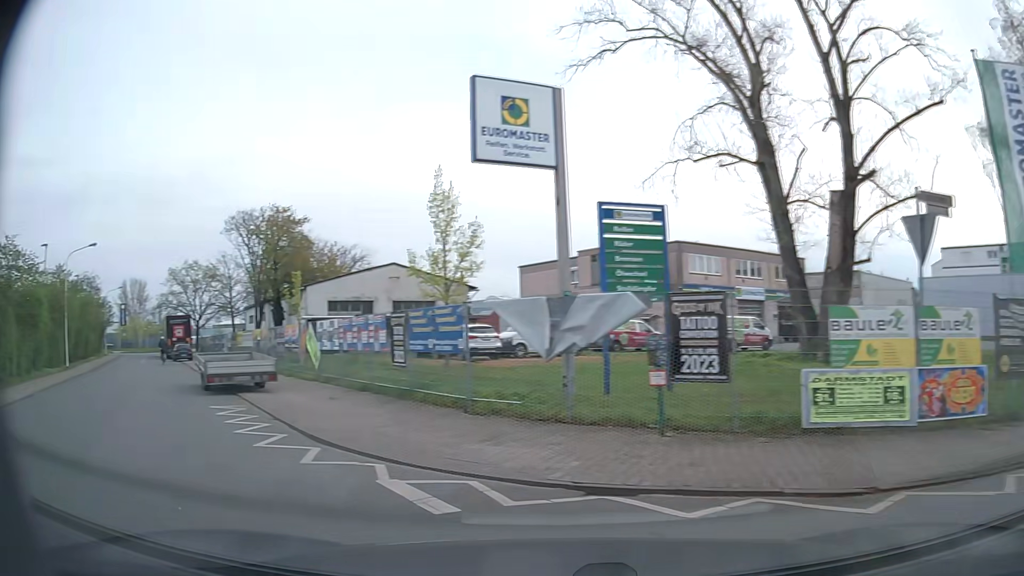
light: Day
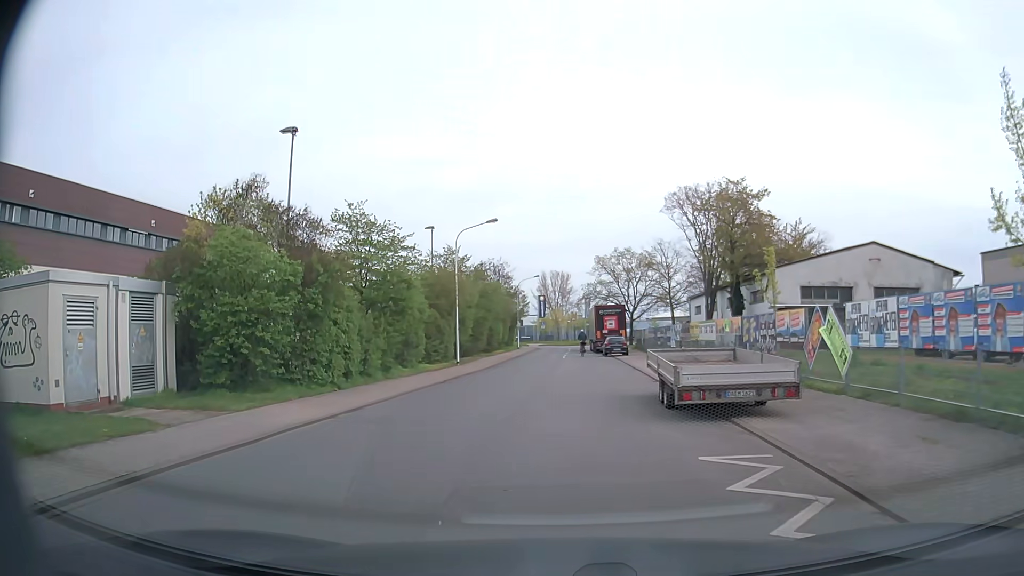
(-3.5, +6.9) m; -39°
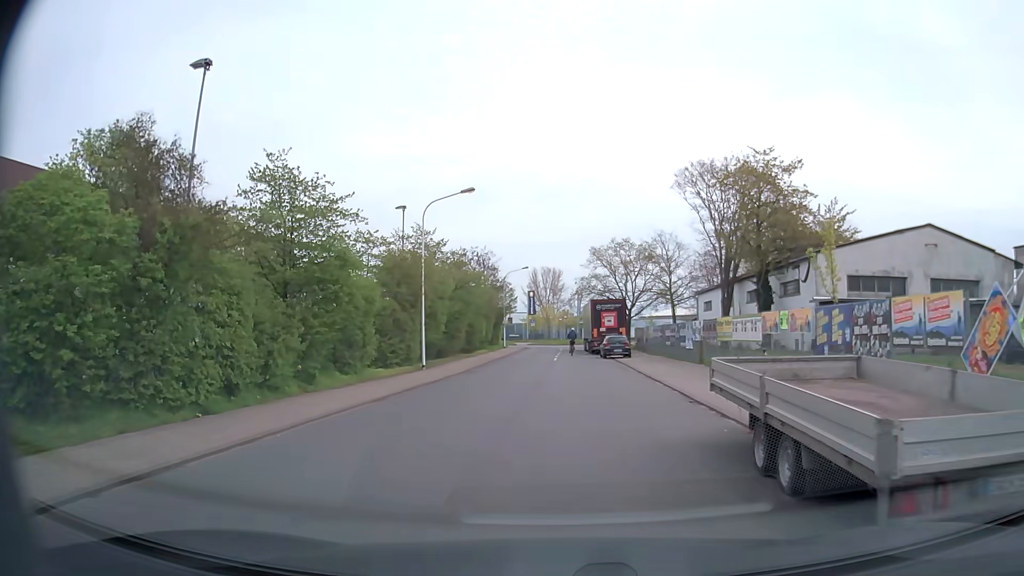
(0.0, +7.5) m; +1°
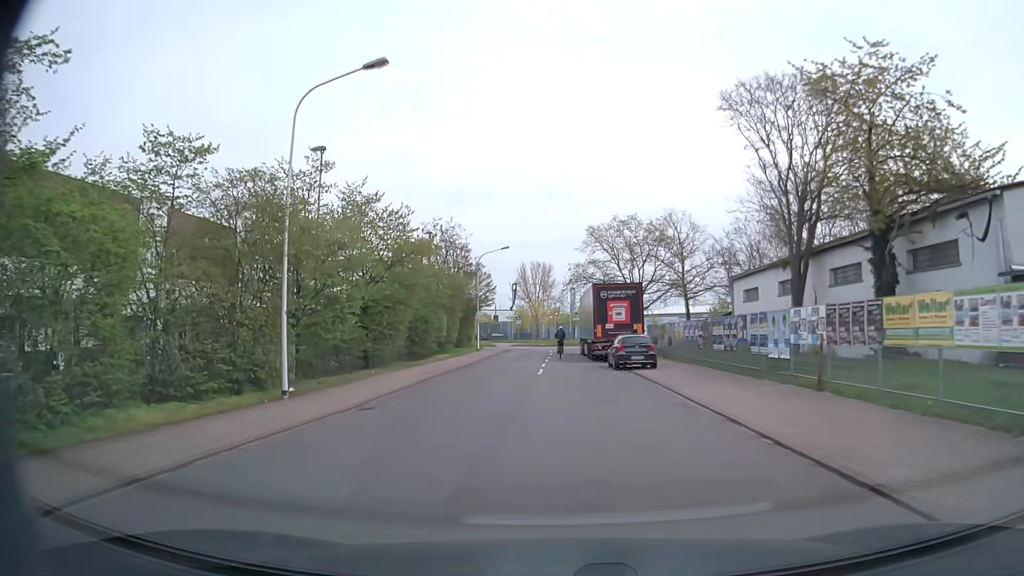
(+0.2, +14.8) m; +1°
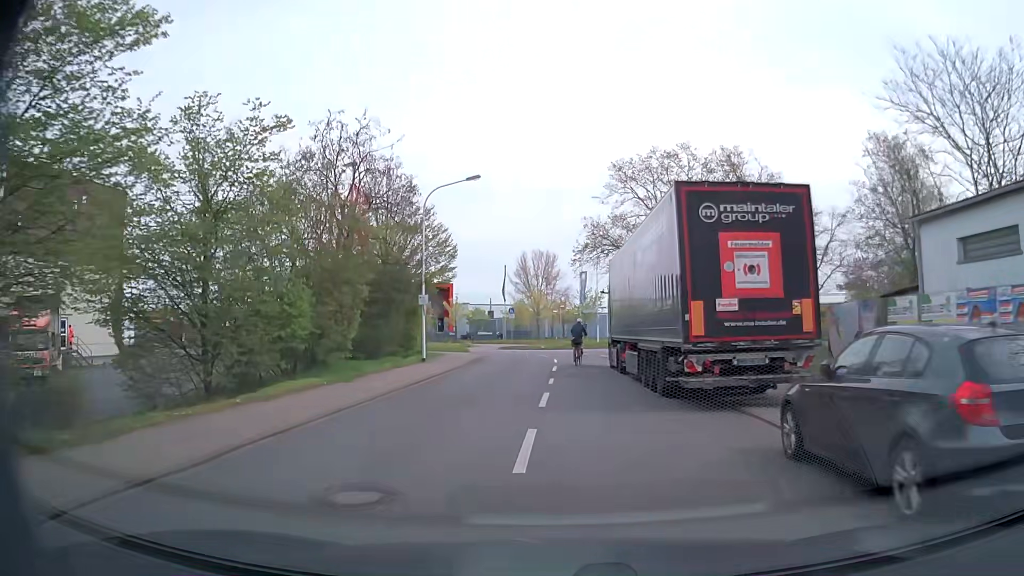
(-0.2, +22.7) m; 0°
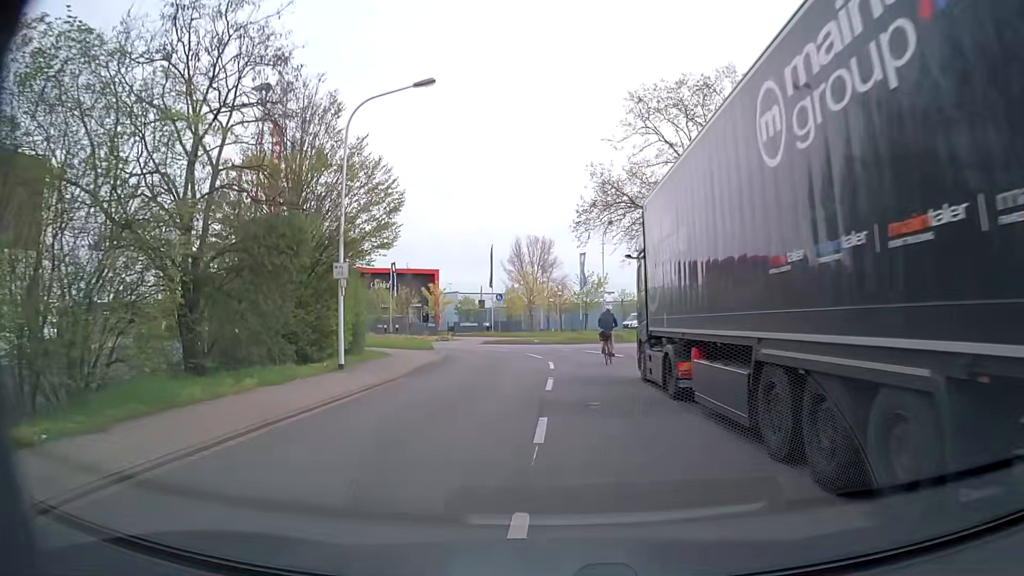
(-0.1, +10.5) m; -1°
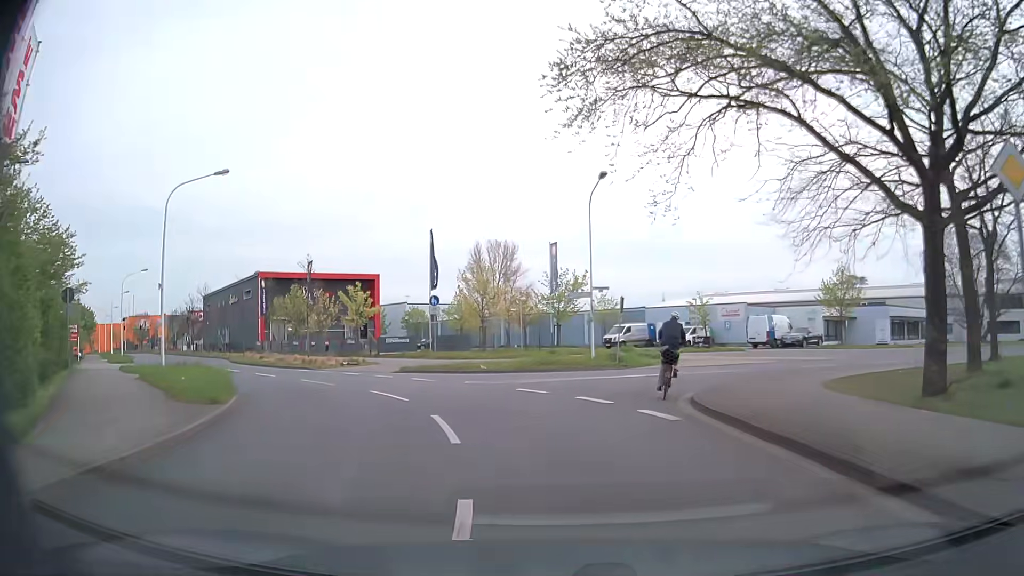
(+0.1, +17.0) m; +2°
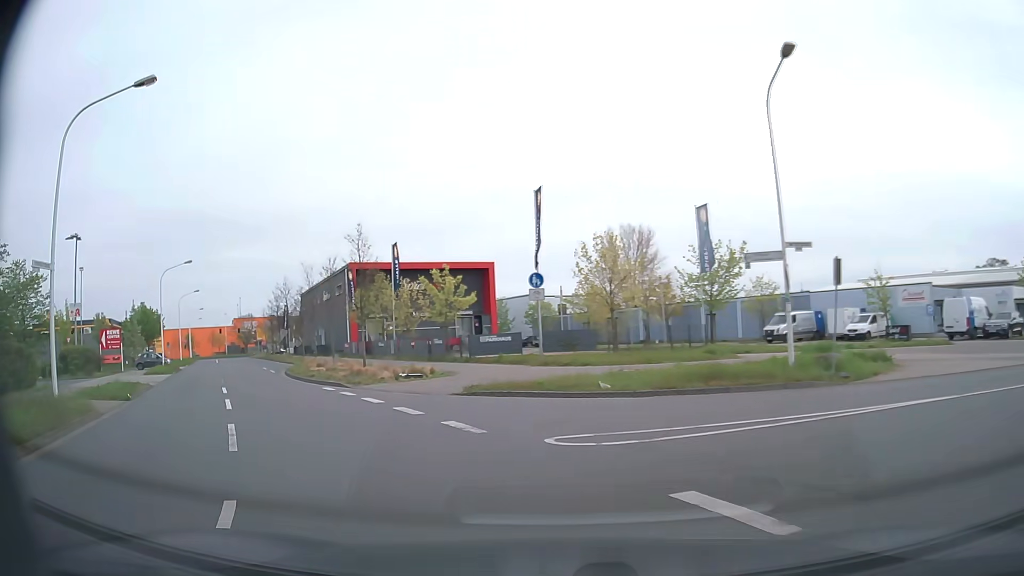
(0.0, +12.1) m; -9°
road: tertiary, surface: asphalt
(-2, +10) (-7, +18) (-12, +27) (-17, +36) (-21, +45) (-25, +54) (-29, +63) (-34, +72) (-39, +81) (-44, +89) m
